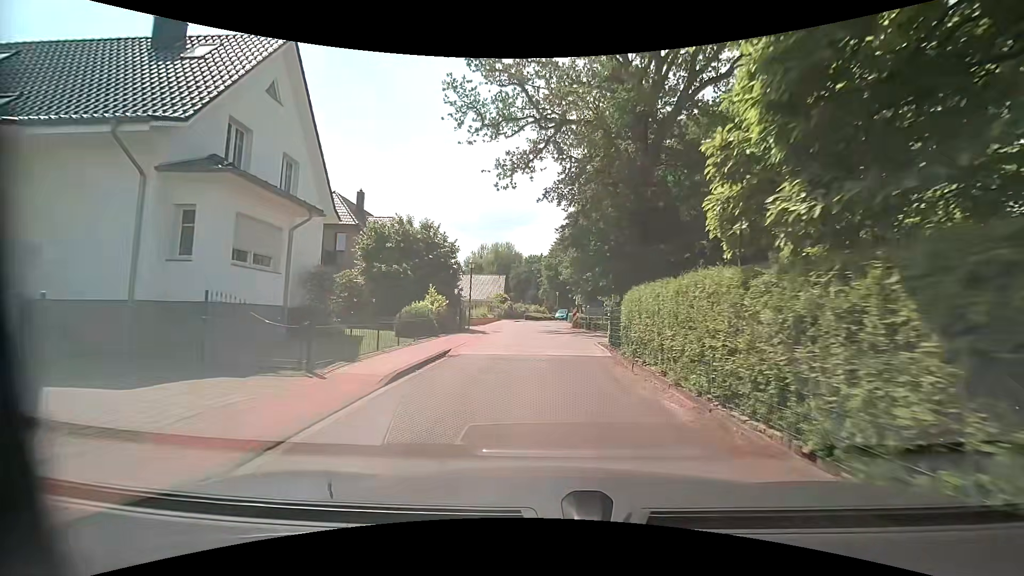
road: residential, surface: asphalt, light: Day
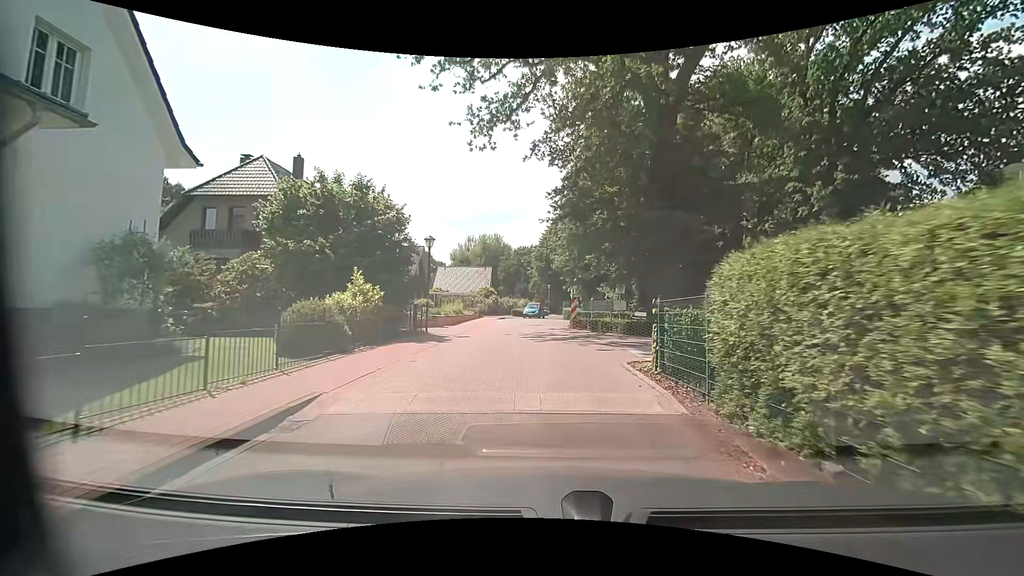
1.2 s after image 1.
(0.0, +8.2) m; +2°
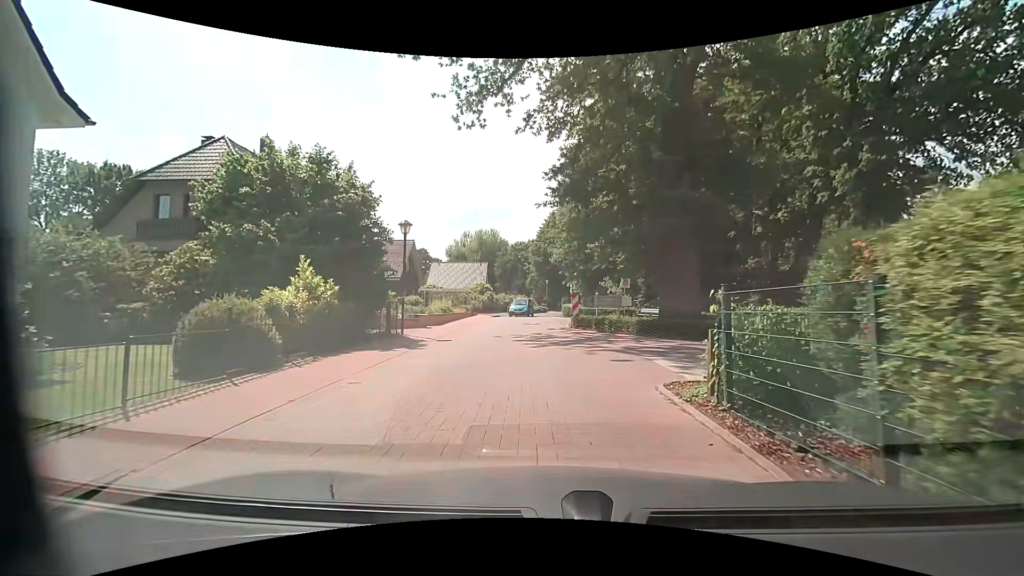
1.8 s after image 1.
(0.0, +3.1) m; -1°
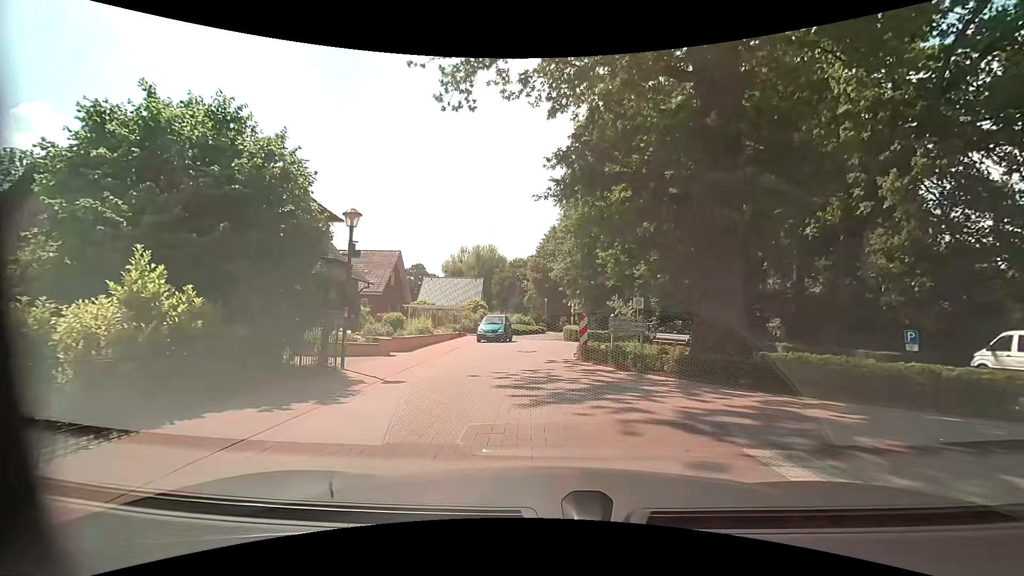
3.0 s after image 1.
(0.0, +4.8) m; -1°
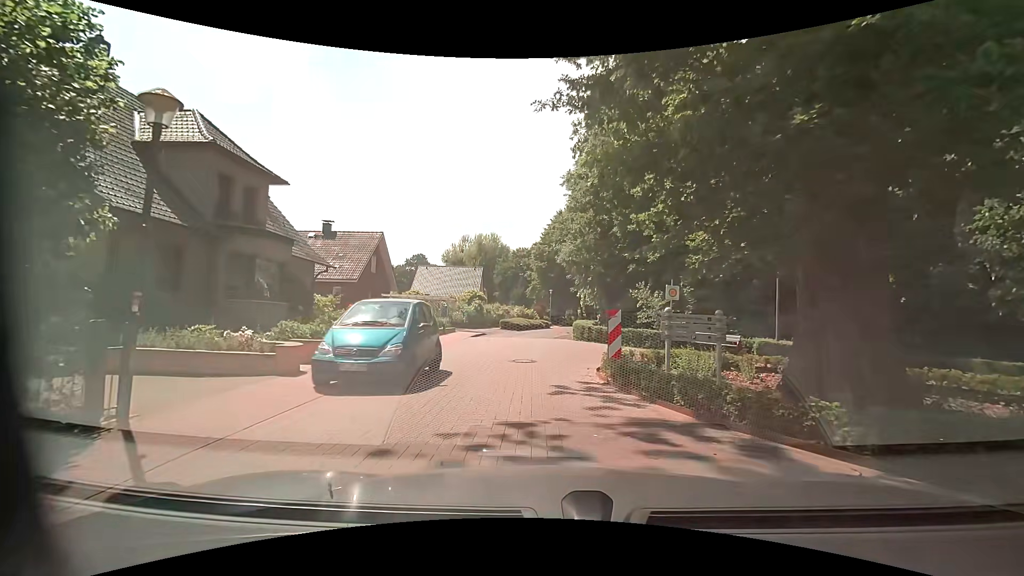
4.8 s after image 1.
(+0.1, +6.7) m; 0°
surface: paving_stones
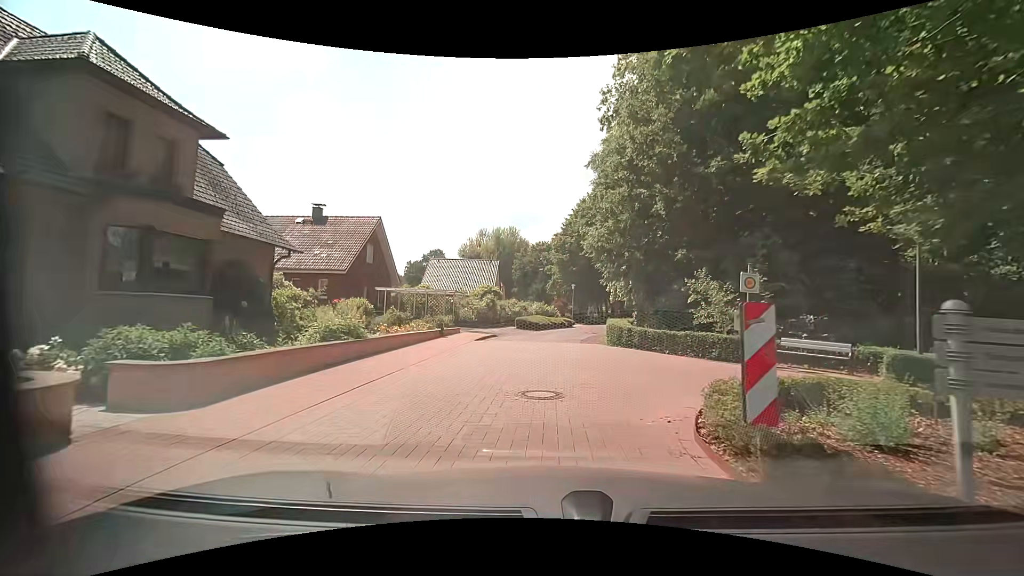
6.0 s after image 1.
(-0.1, +5.9) m; -1°
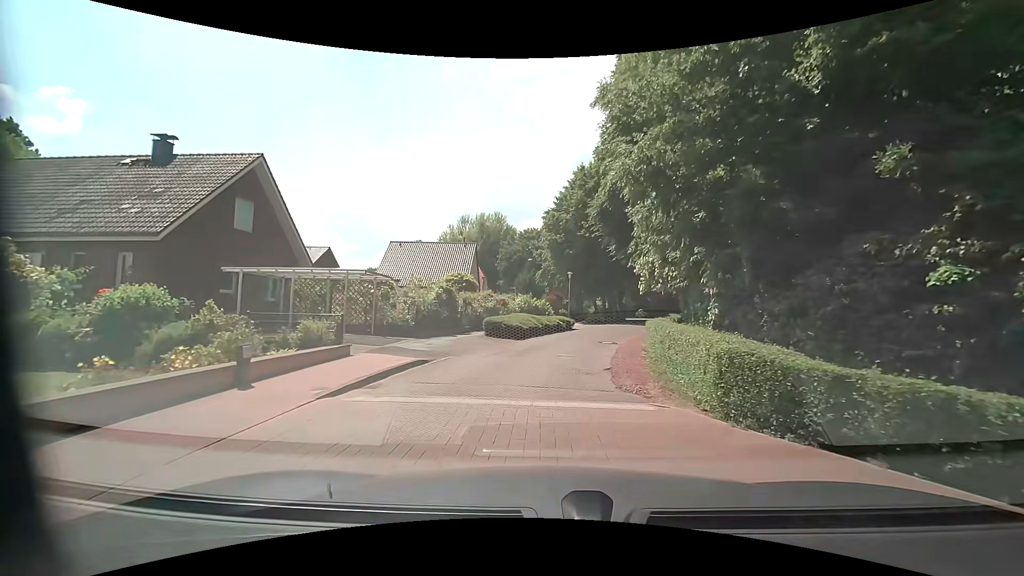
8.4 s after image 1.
(-0.1, +13.9) m; 0°
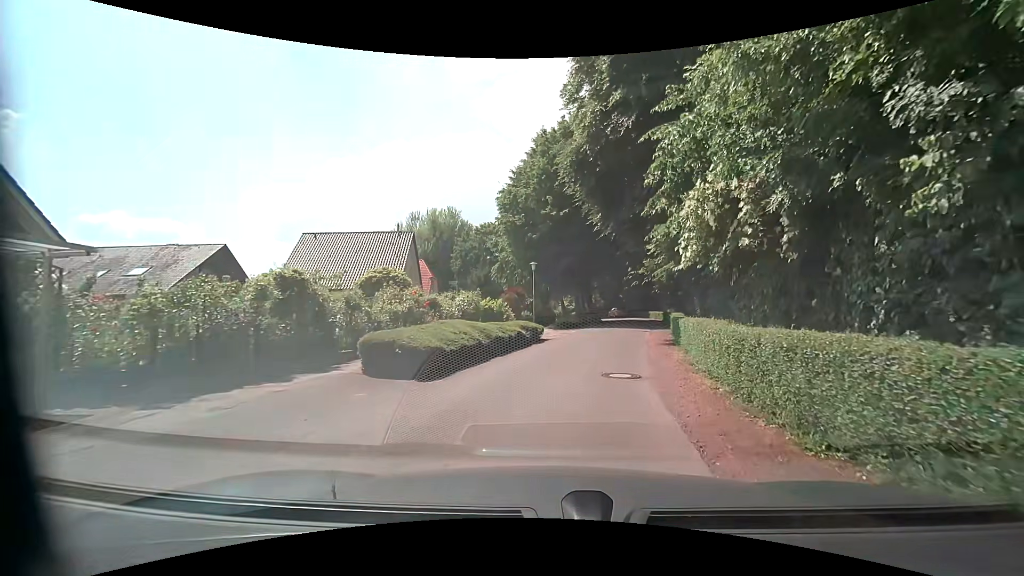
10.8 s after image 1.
(+0.4, +11.3) m; +3°
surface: asphalt
